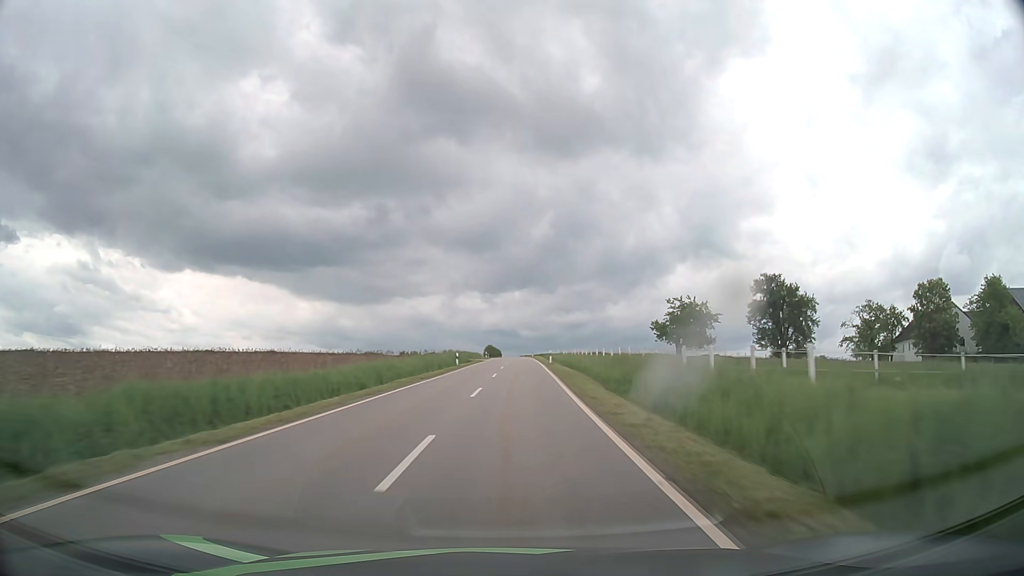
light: Day
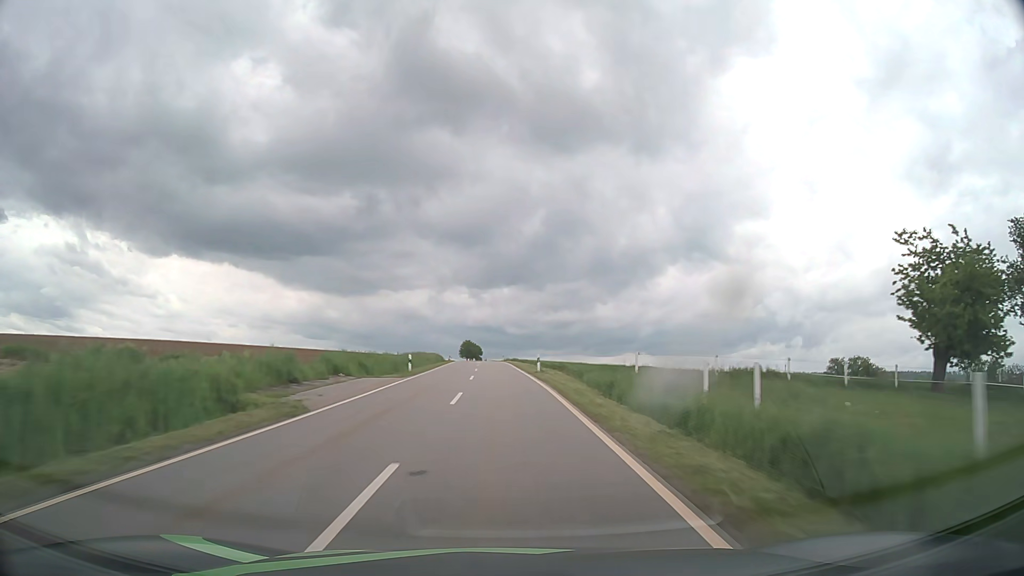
(+1.9, +63.4) m; +2°
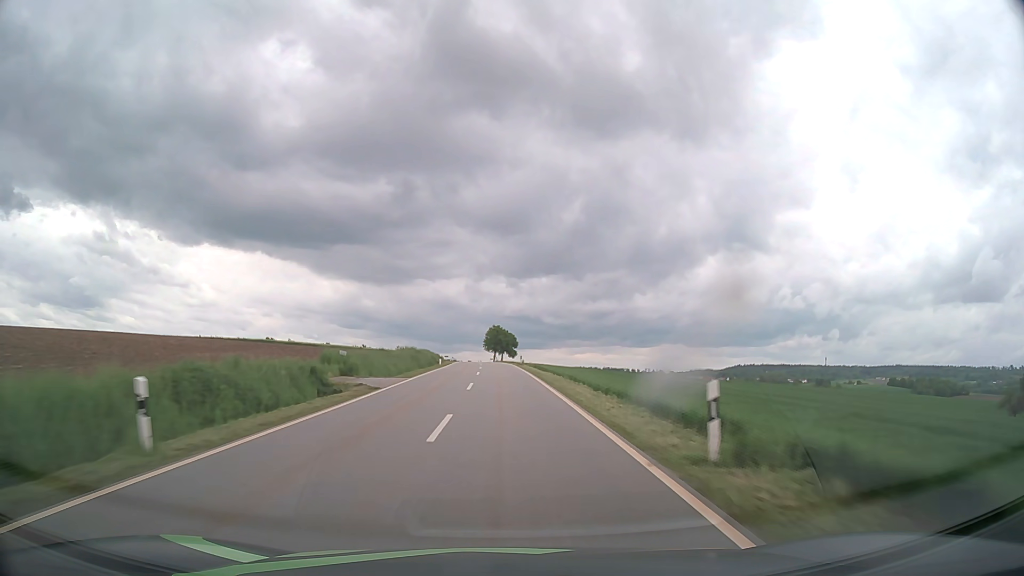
(-2.2, +79.4) m; -3°
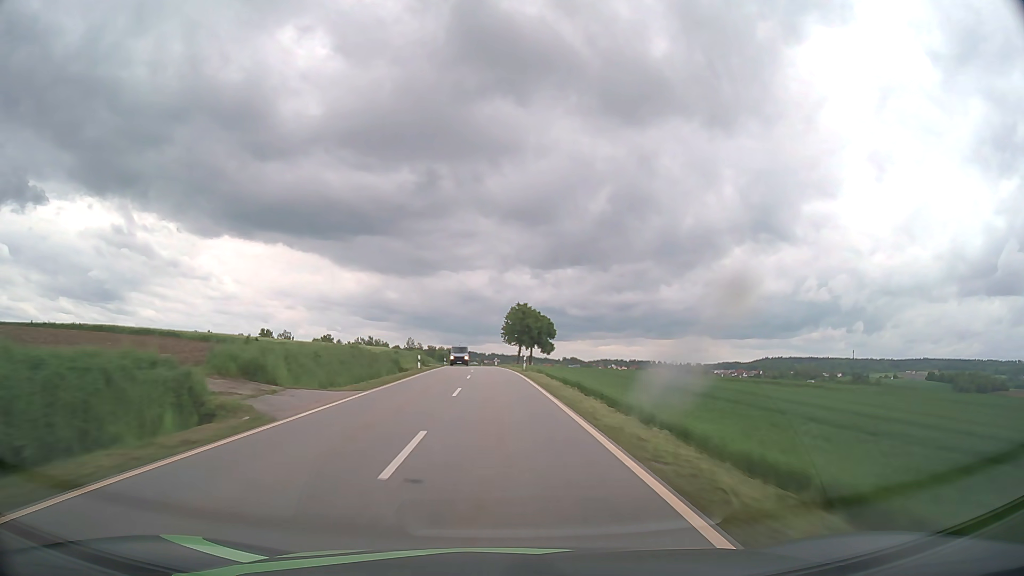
(-1.1, +63.6) m; -2°
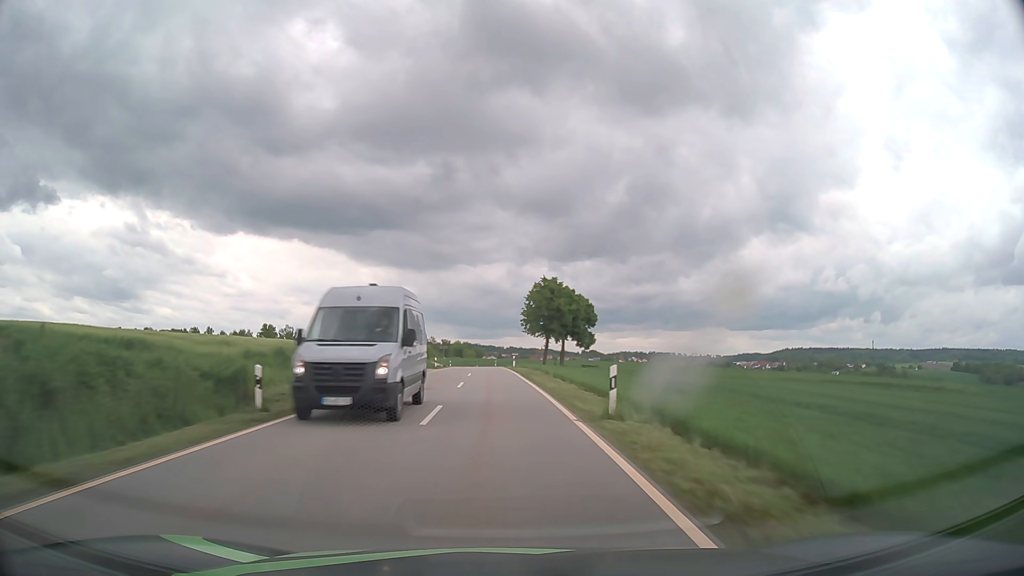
(-0.4, +31.8) m; -1°
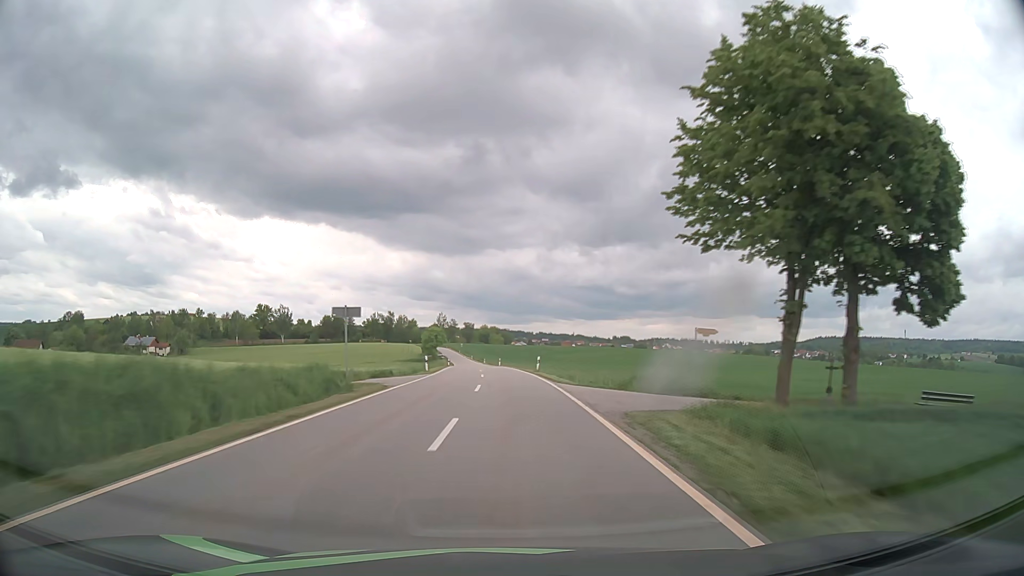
(-1.9, +63.8) m; -3°
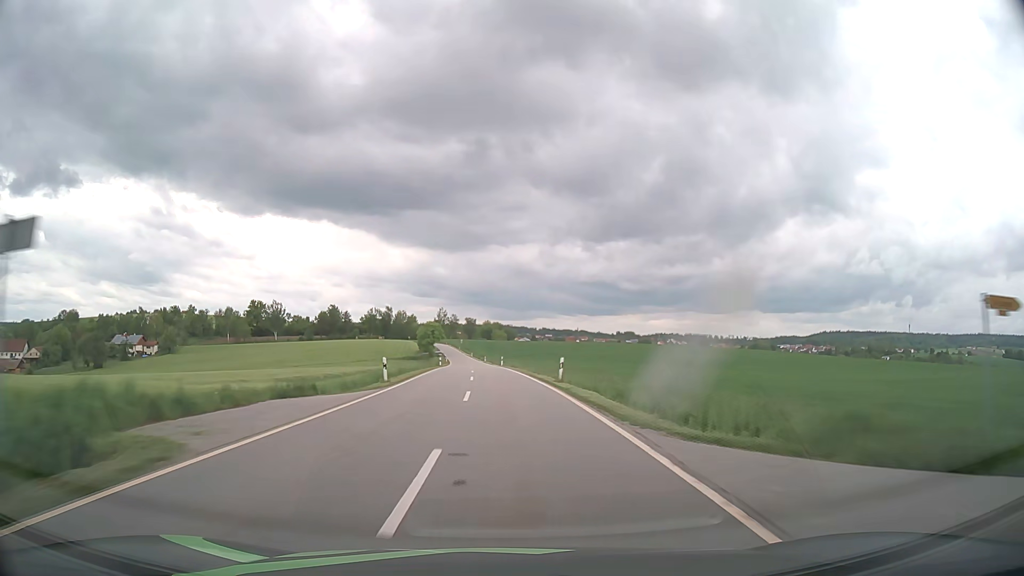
(0.0, +16.0) m; 0°
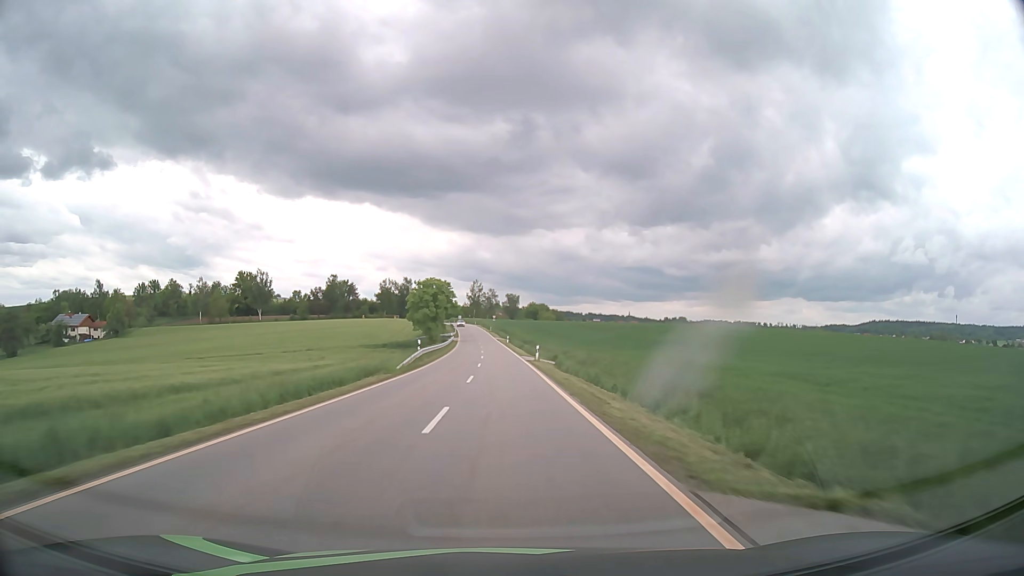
(-2.9, +80.1) m; -4°
(0, +10) (0, +20) (0, +30) (0, +40) (-1, +50) (-1, +60) (-1, +70) (-2, +80) (-2, +90) (-3, +100) m
